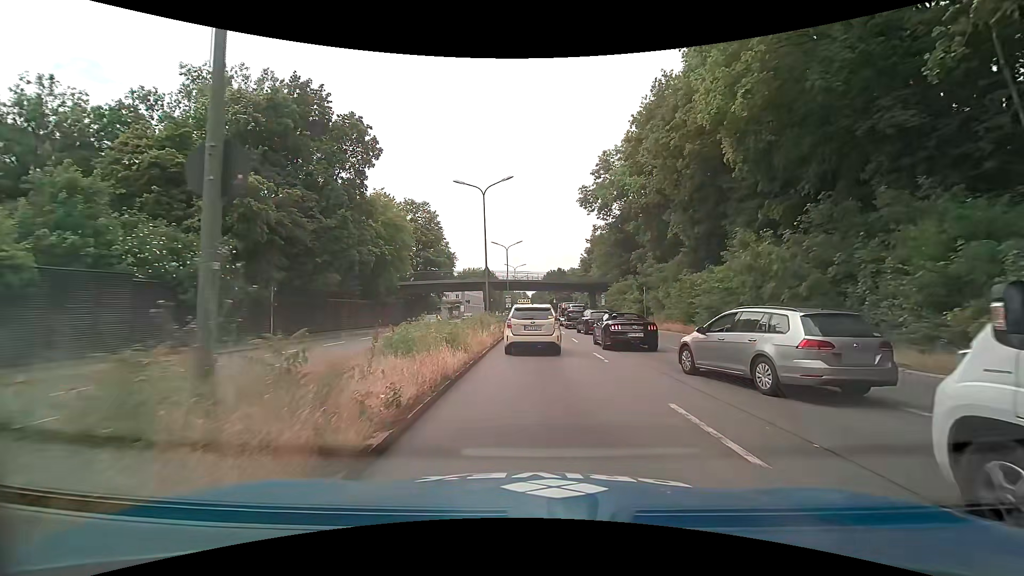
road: trunk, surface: asphalt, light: Day
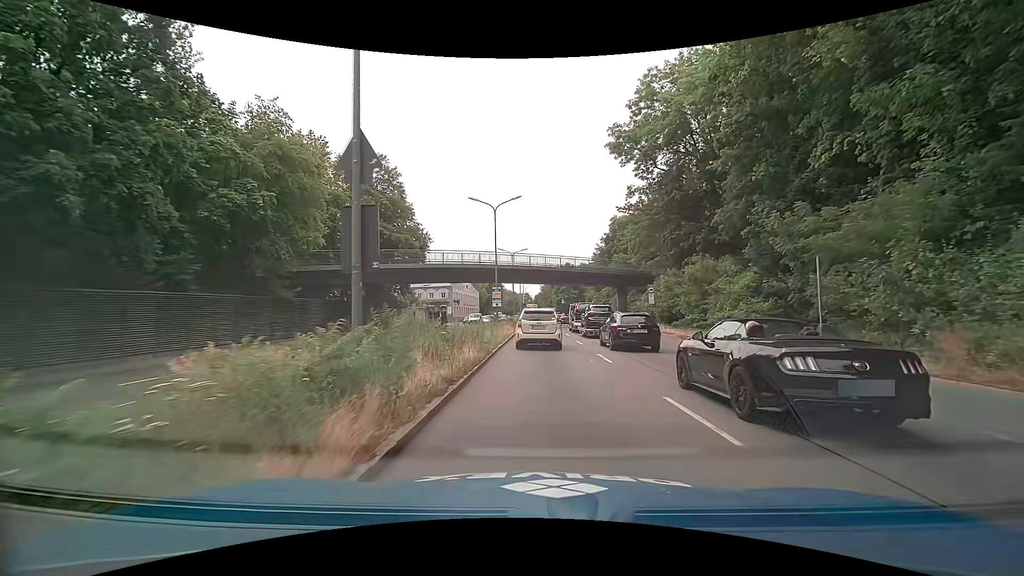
(0.0, +26.4) m; +1°
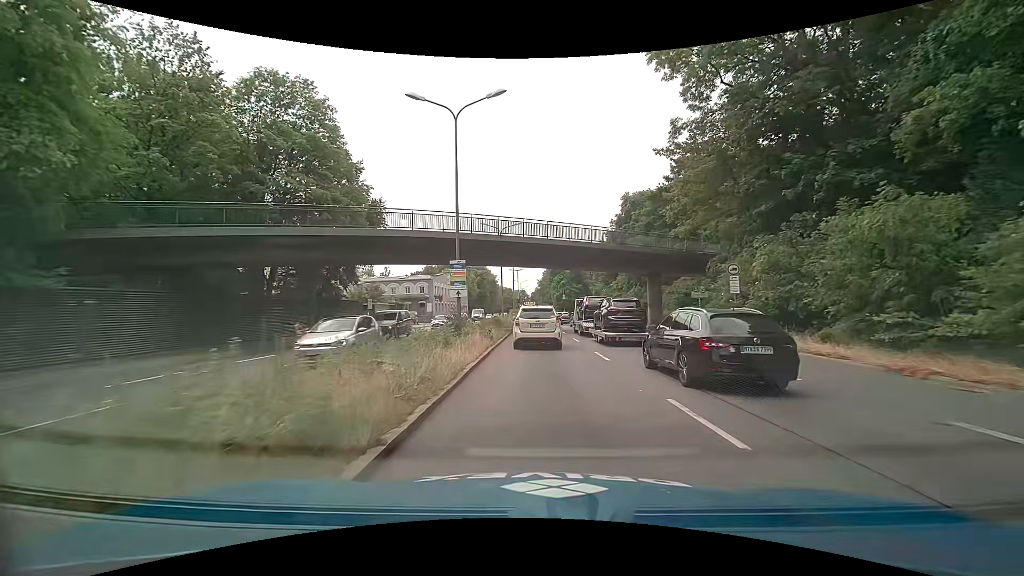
(-0.2, +18.4) m; -1°
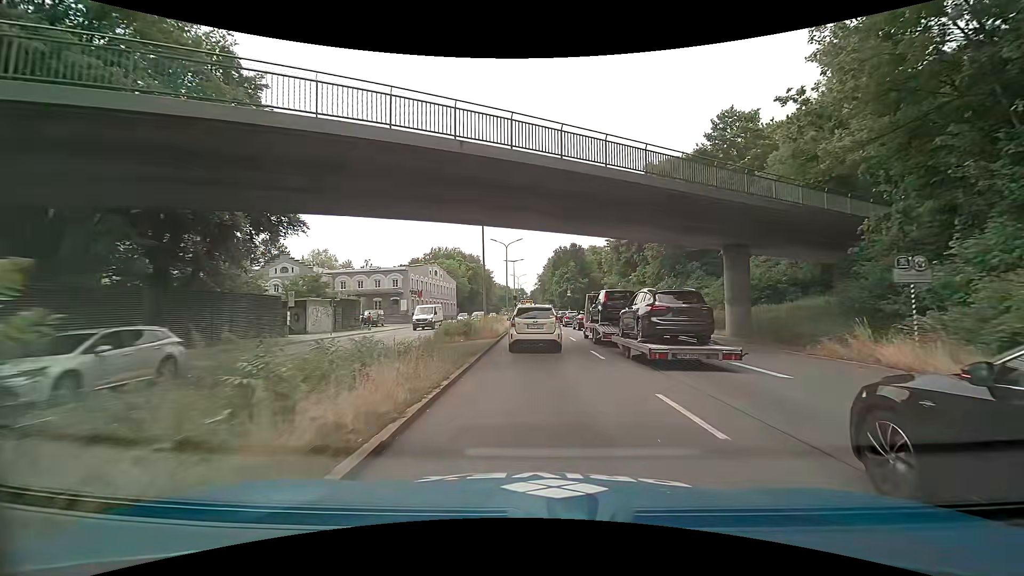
(0.0, +17.6) m; 0°
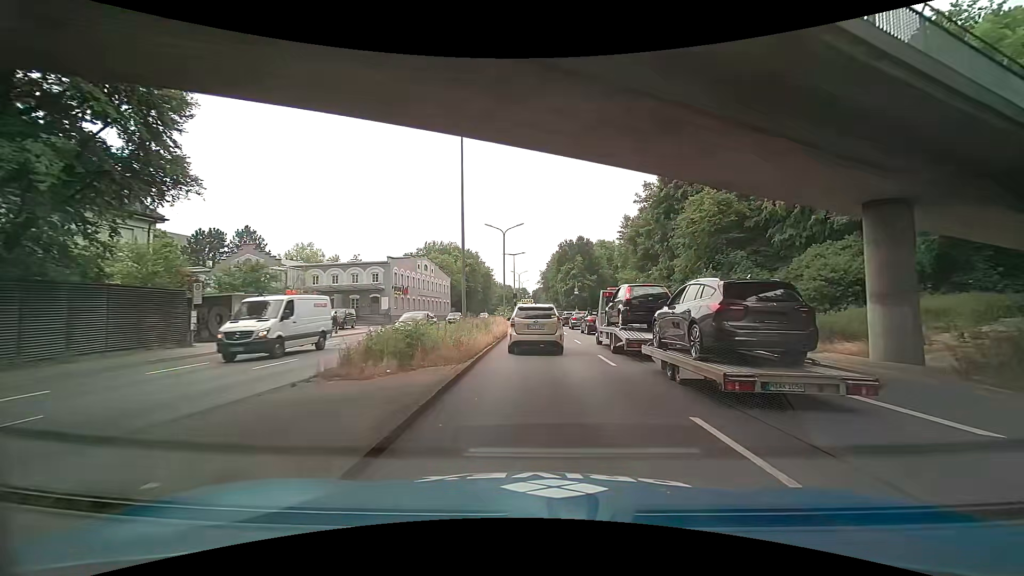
(0.0, +10.7) m; 0°
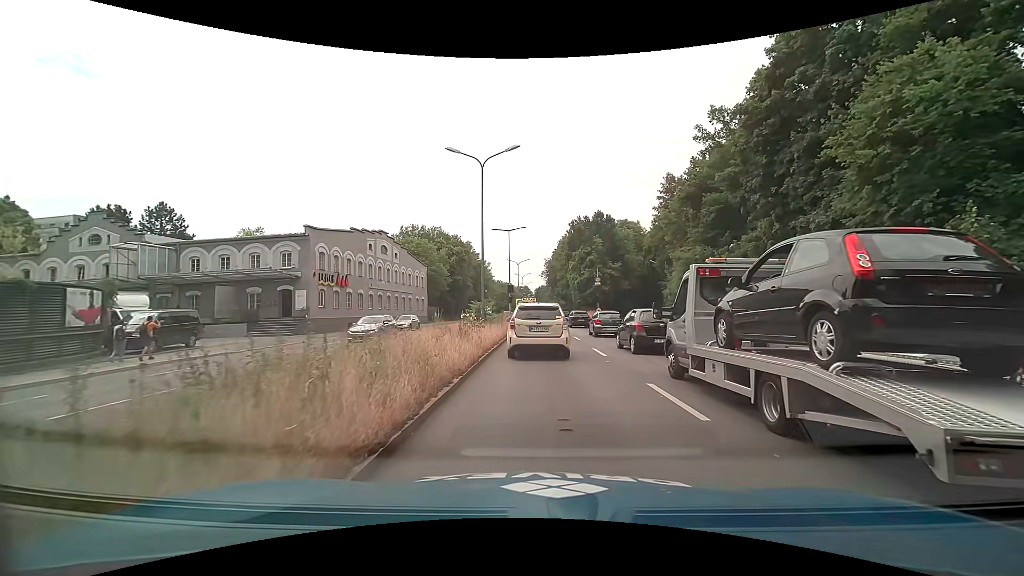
(-0.4, +24.1) m; -1°
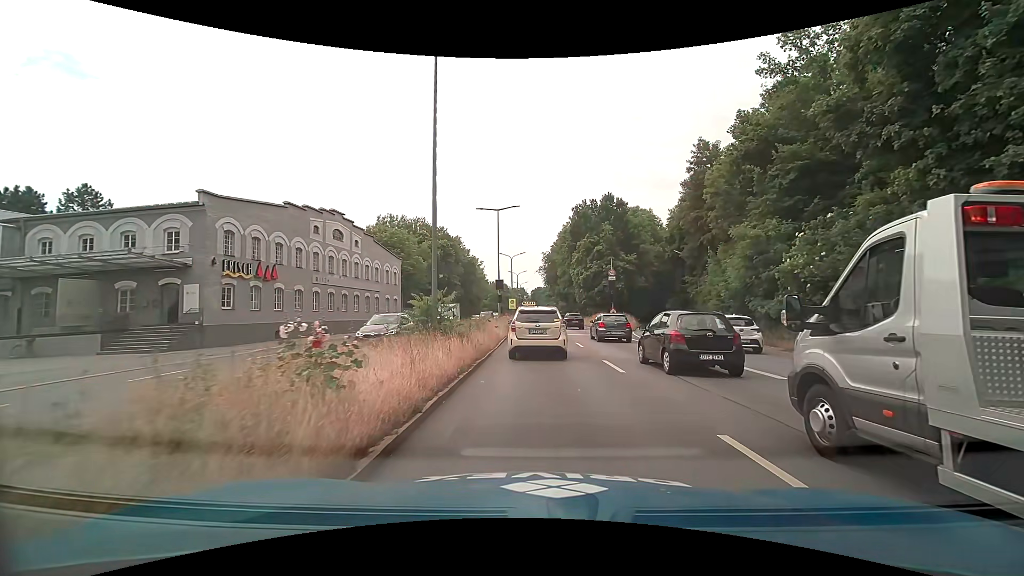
(+0.1, +12.7) m; 0°
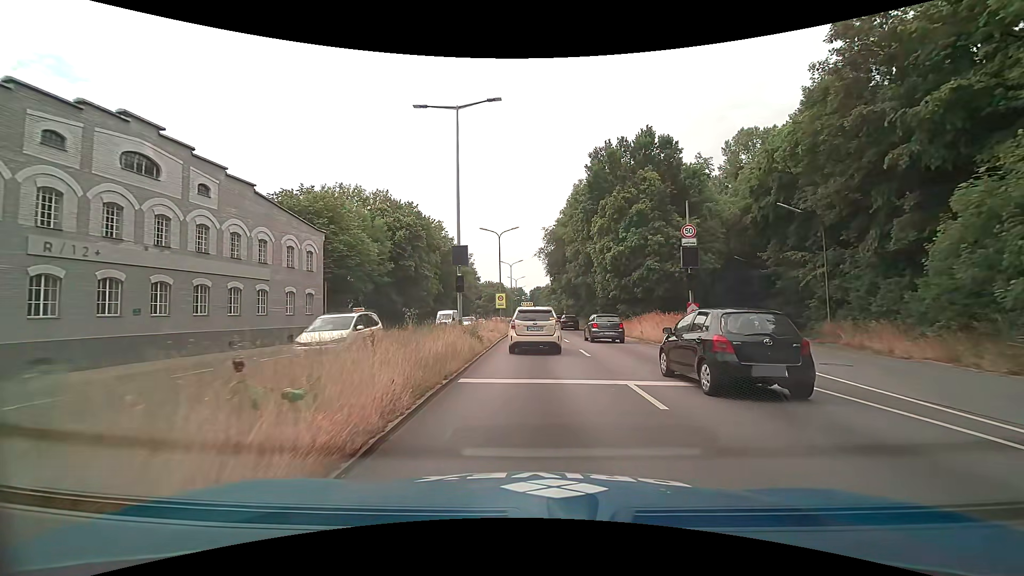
(+0.3, +22.8) m; +1°
(0, +10) (0, +20) (0, +30) (0, +40) (-1, +50) (-1, +60) (-1, +70) (-1, +80) (-1, +90) (-1, +100) m
